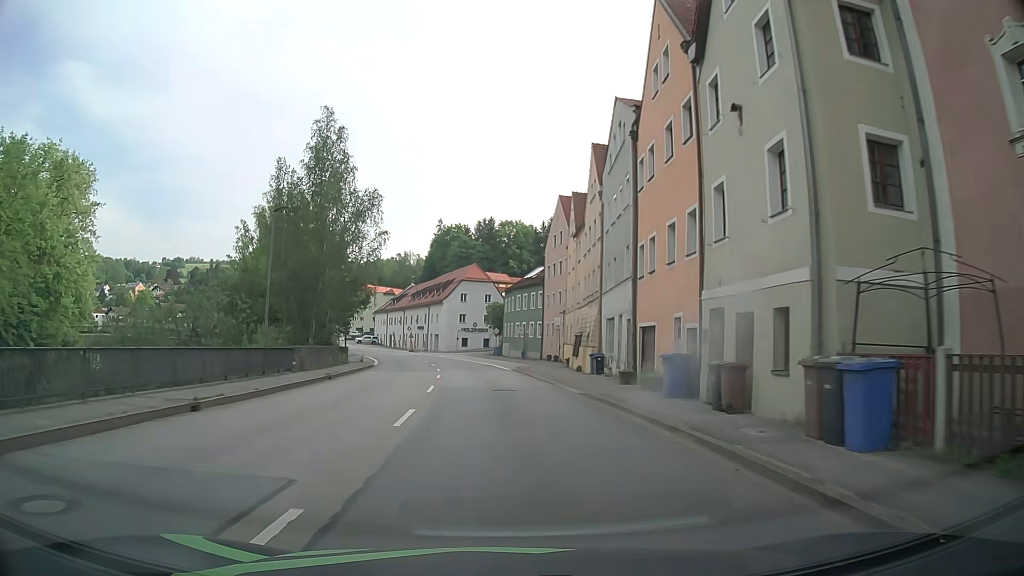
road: primary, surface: asphalt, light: Day
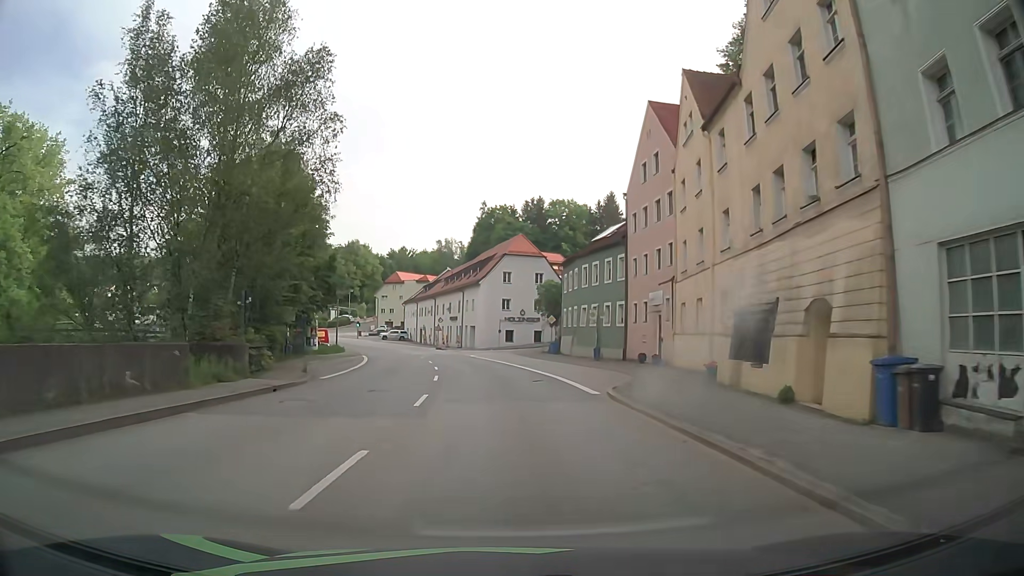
(-0.6, +24.2) m; -3°
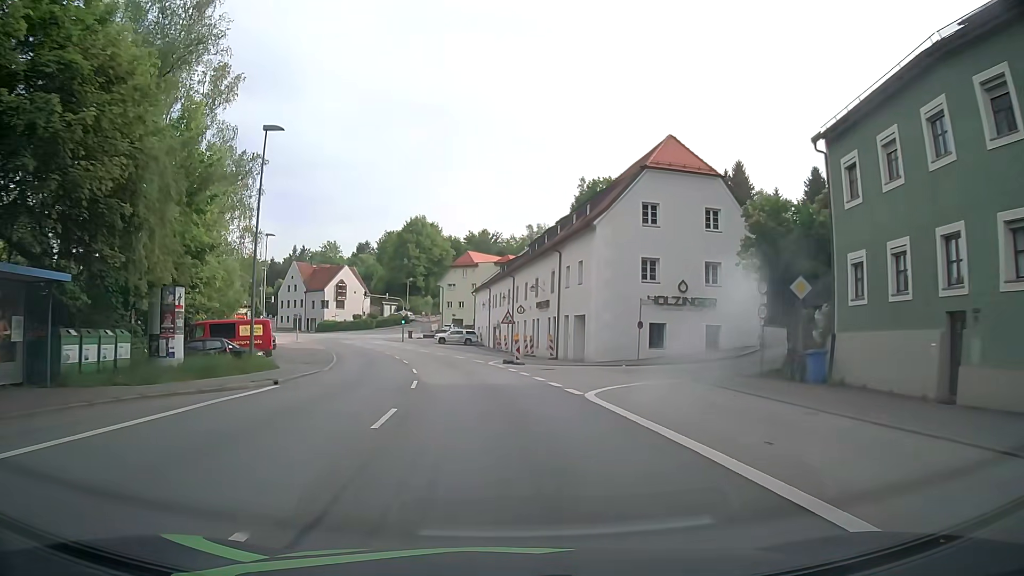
(-2.9, +40.0) m; -9°
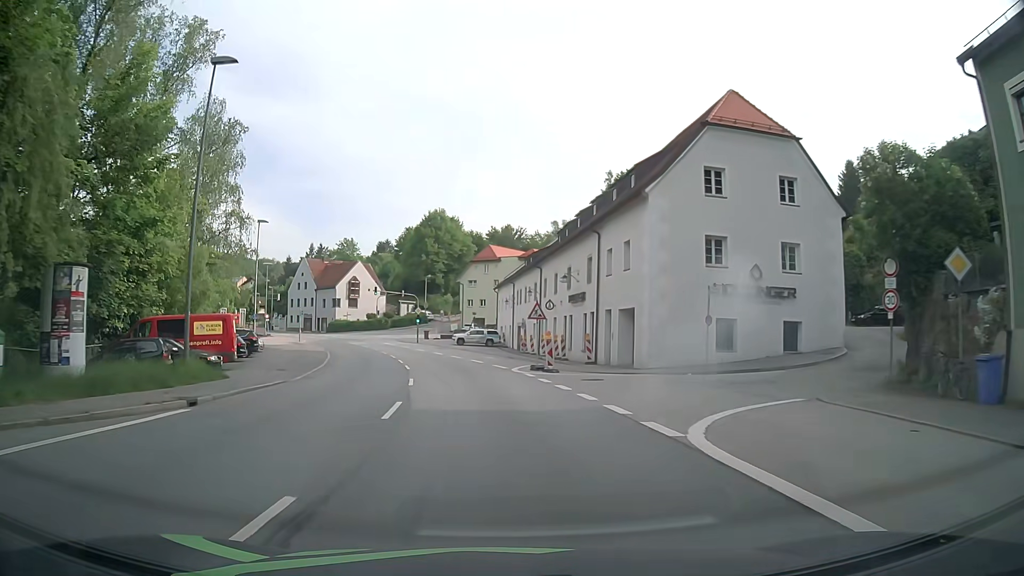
(-0.1, +8.0) m; -2°
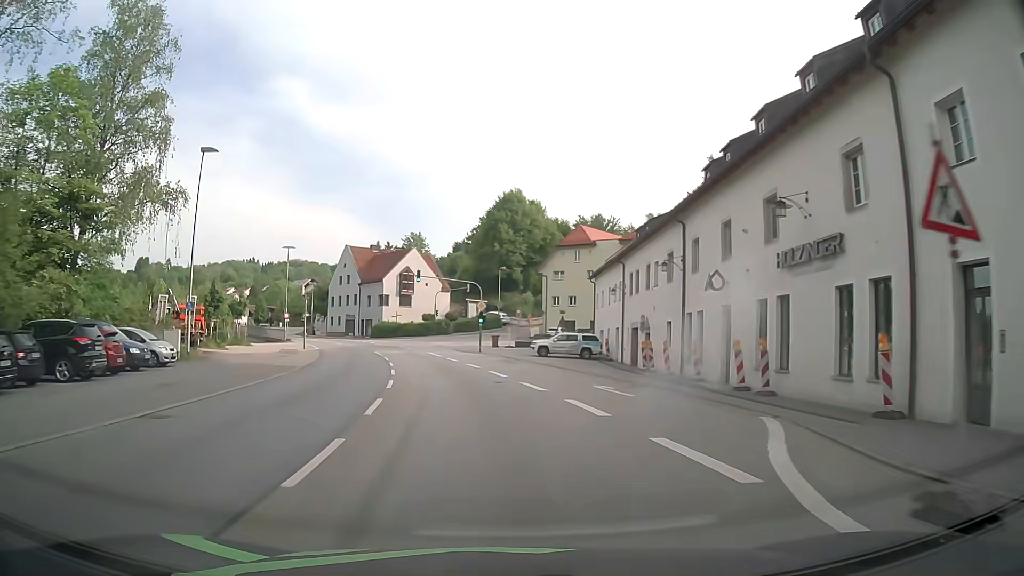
(-1.5, +23.6) m; -7°
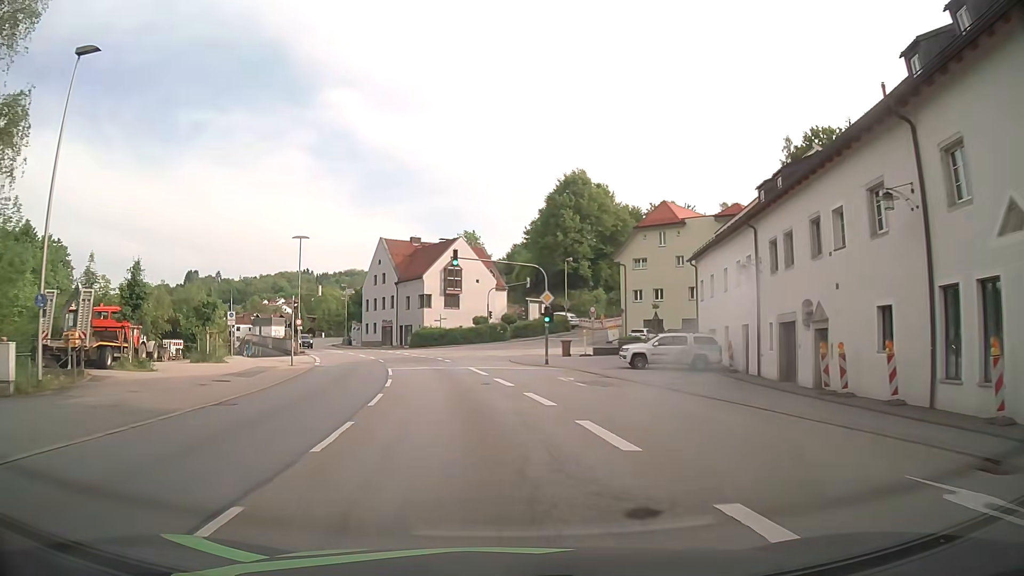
(-0.6, +15.4) m; -5°
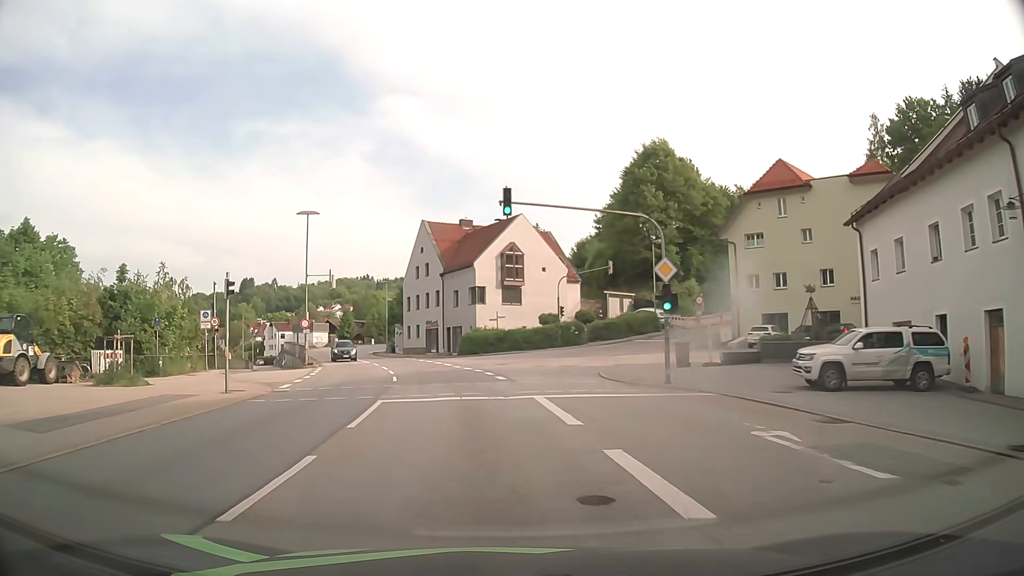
(-0.7, +15.0) m; -5°
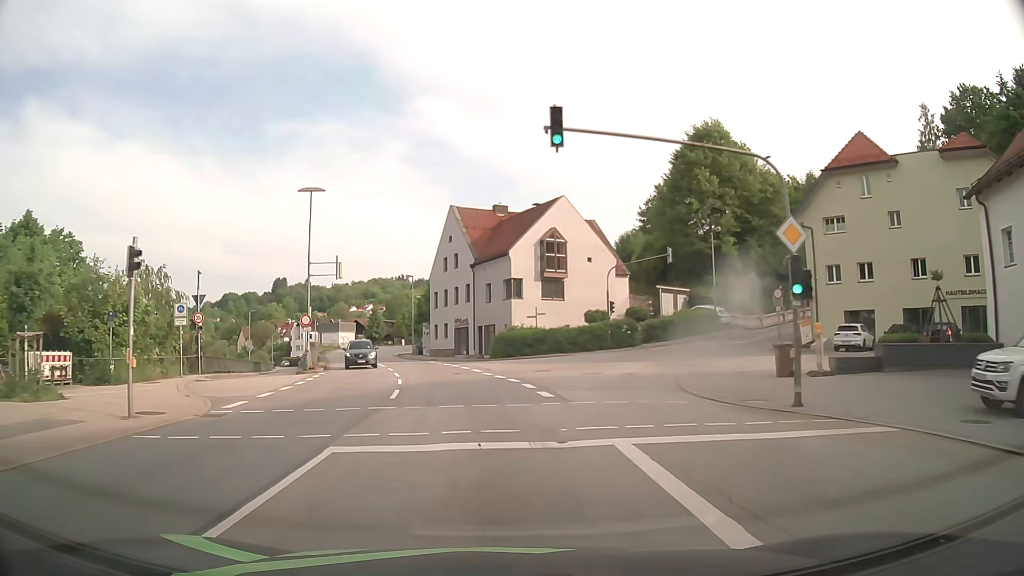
(-0.3, +7.4) m; -4°
